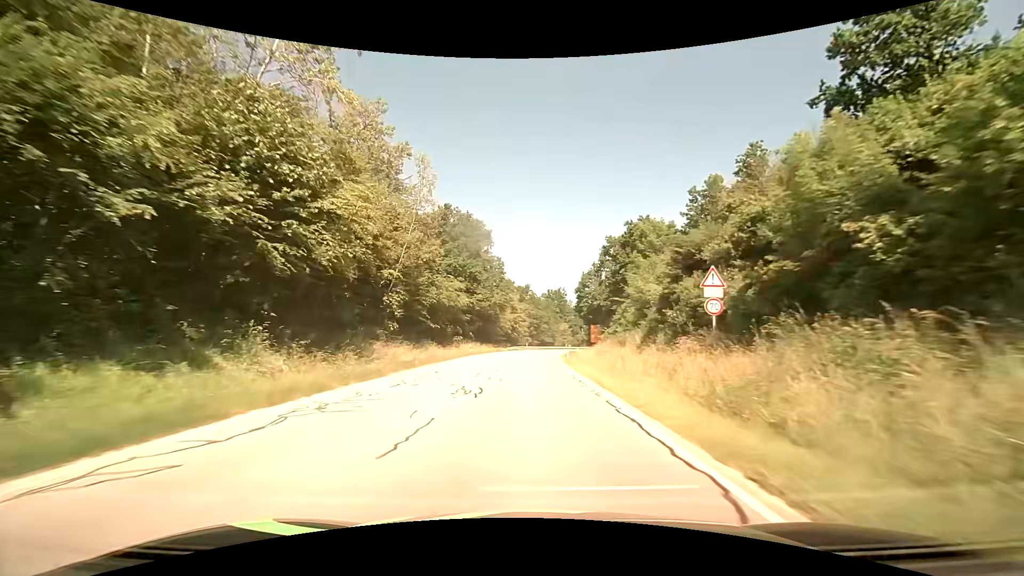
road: secondary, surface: asphalt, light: Day
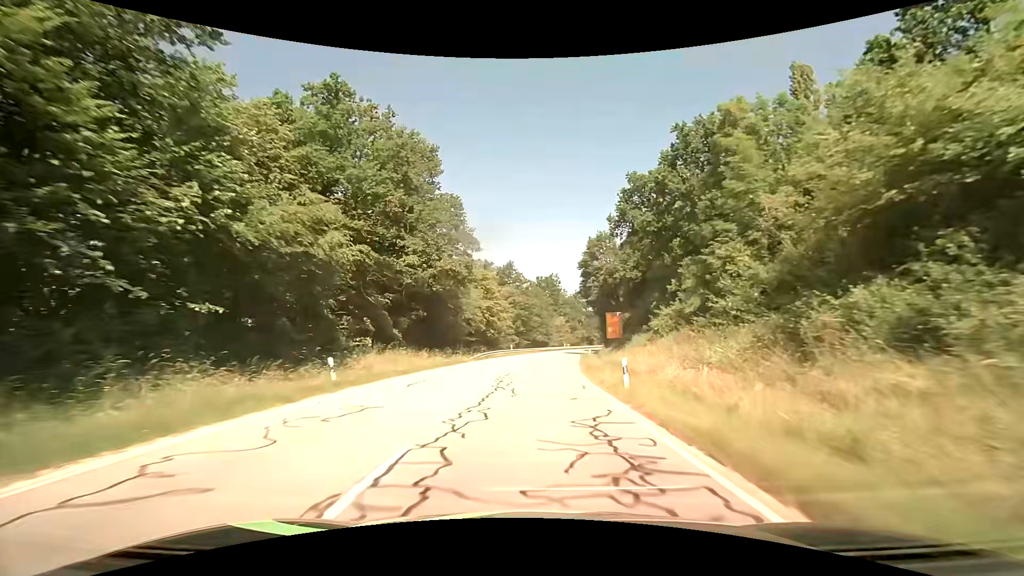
(+0.2, +31.2) m; +1°
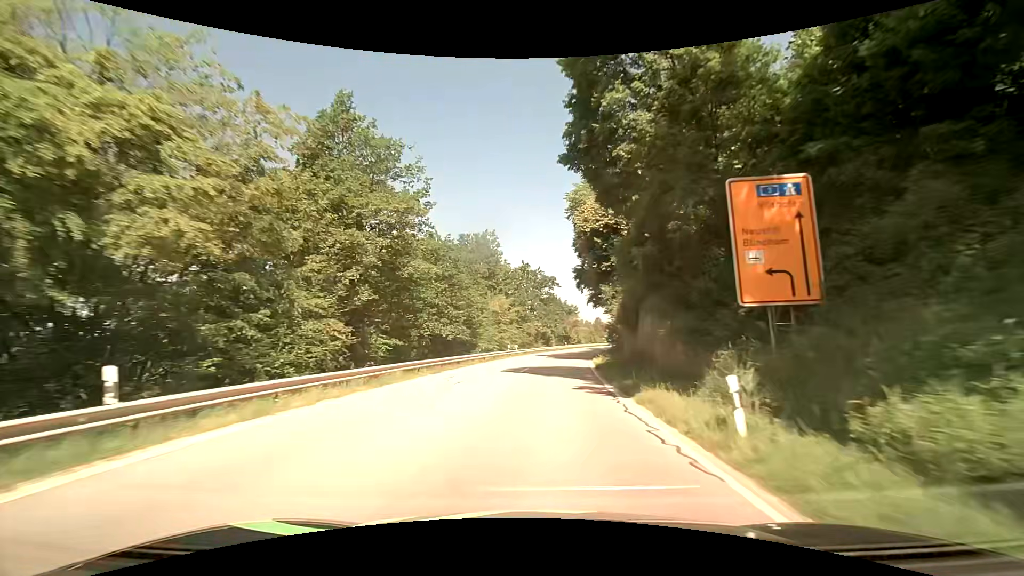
(+3.0, +51.2) m; +7°
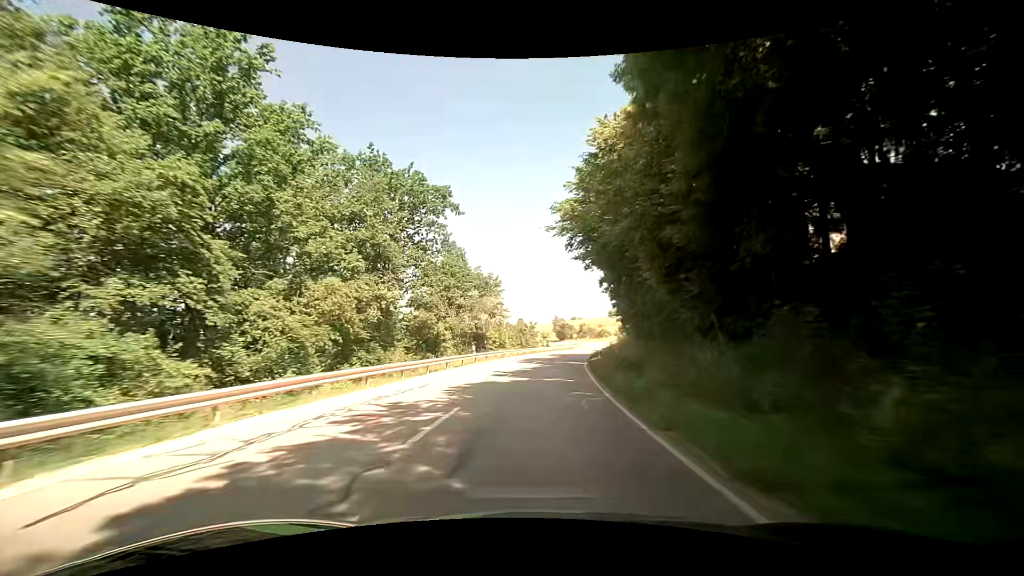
(+4.3, +52.8) m; +9°
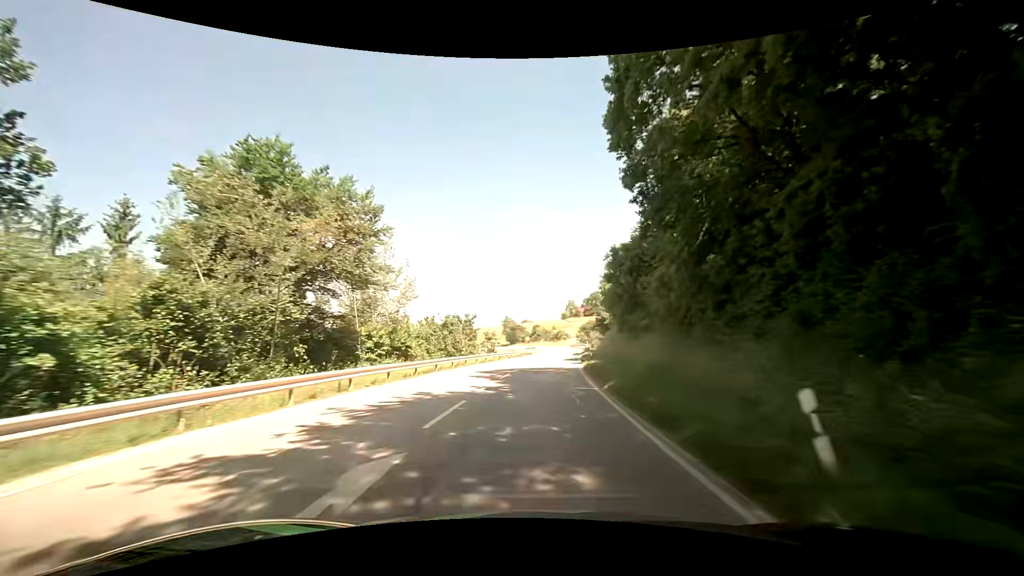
(+1.7, +32.6) m; +5°
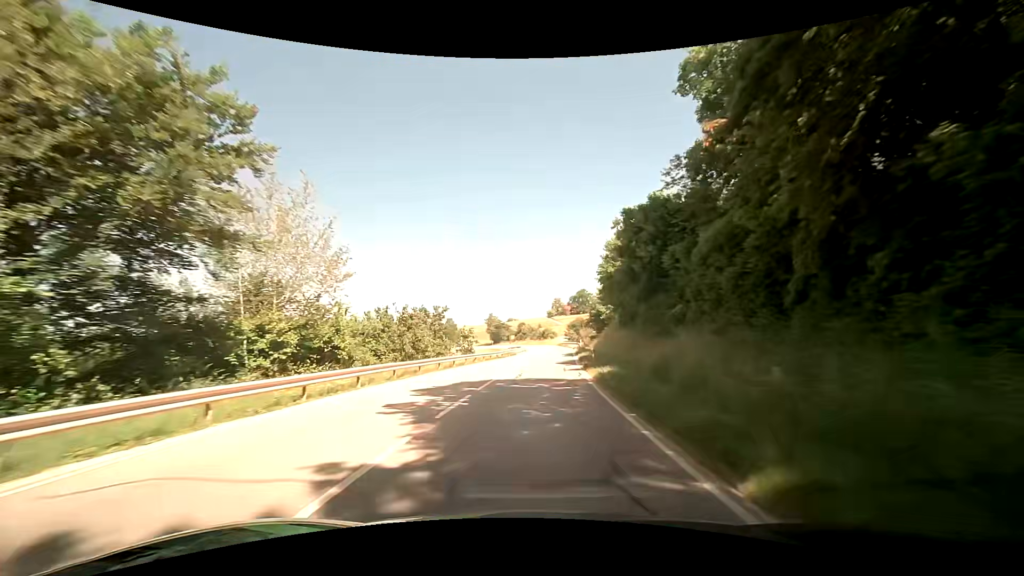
(+0.3, +10.9) m; +2°
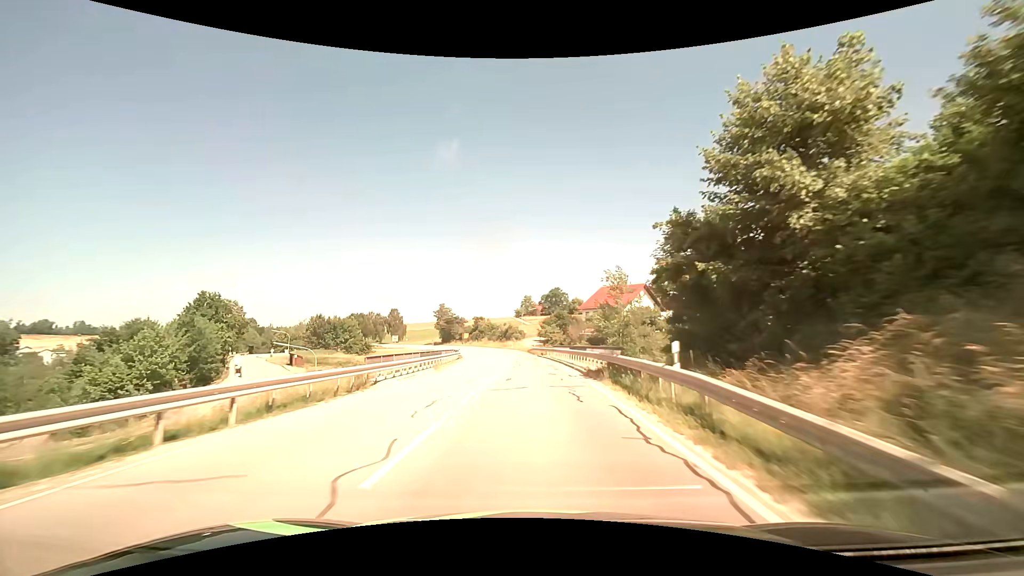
(+2.9, +53.4) m; +4°
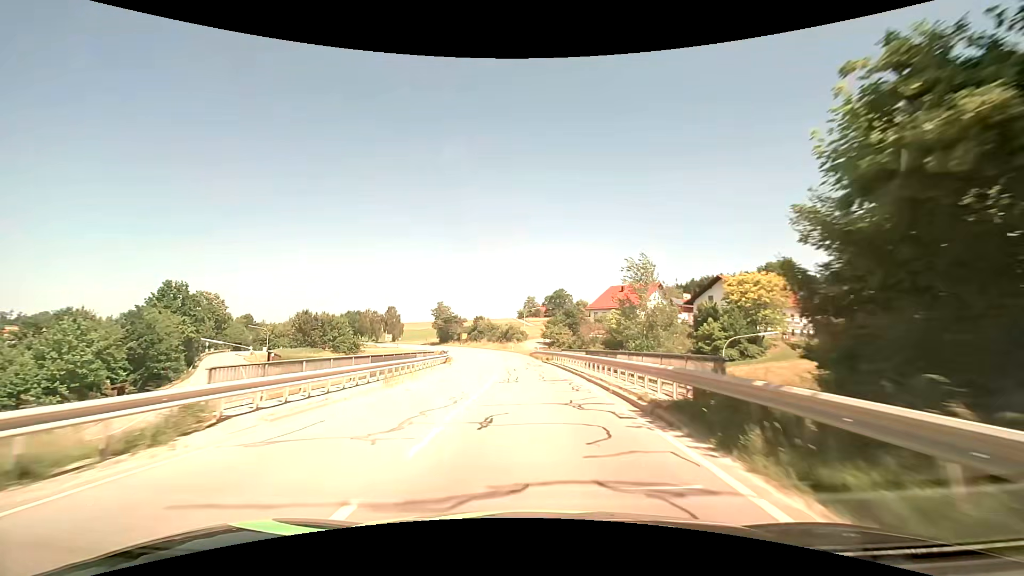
(0.0, +10.4) m; -1°
(0, +10) (0, +20) (0, +30) (-1, +40) (-1, +50) (-2, +60) (-3, +70) (-4, +80) (-6, +90) (-8, +99) m
